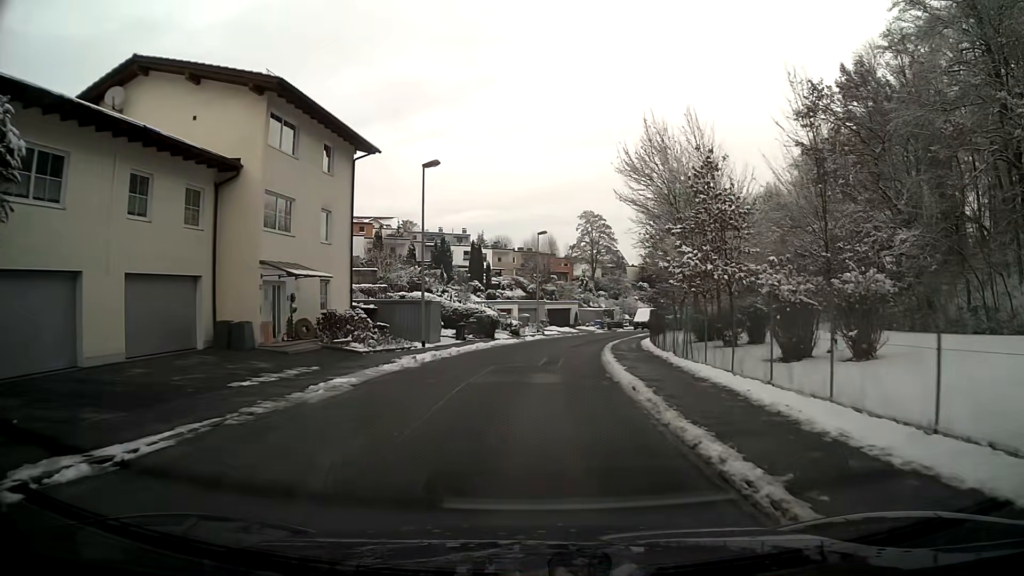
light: Day
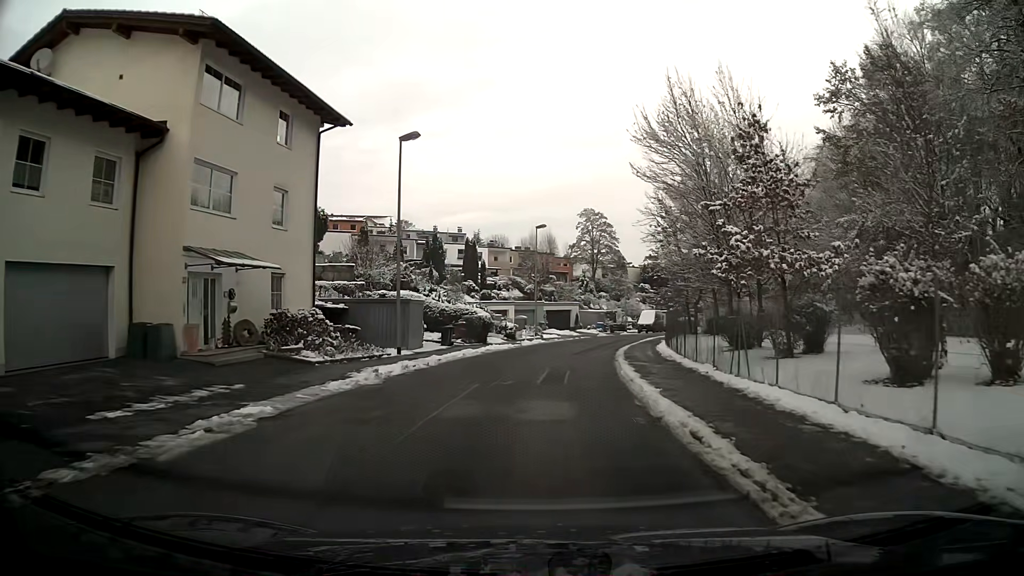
(0.0, +5.0) m; +1°
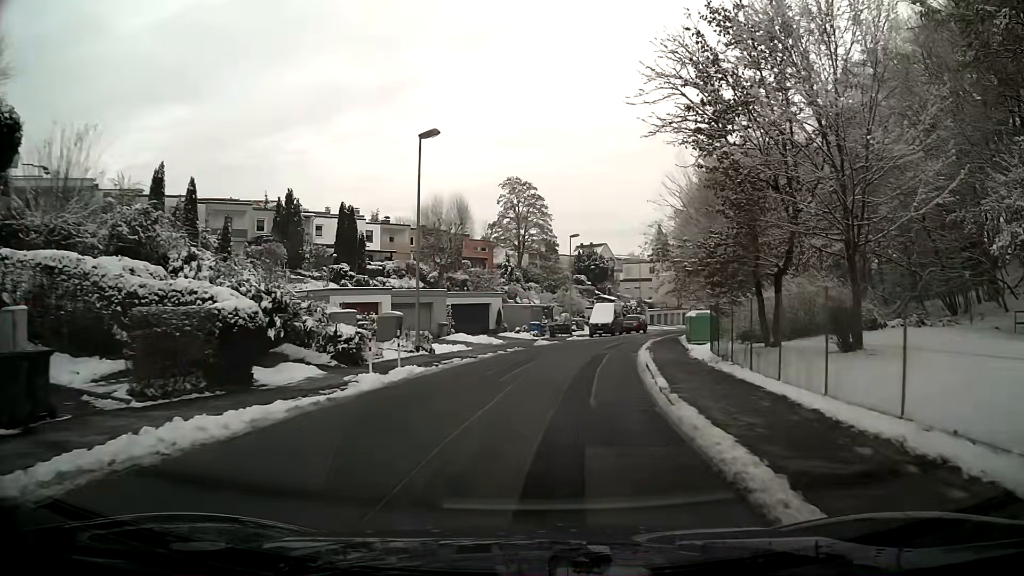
(+1.2, +24.7) m; +7°
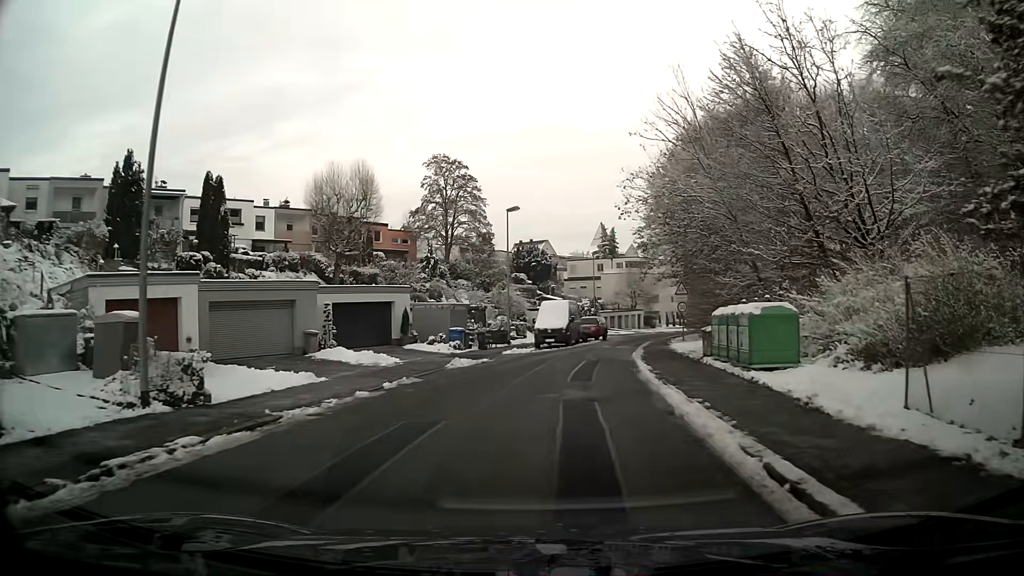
(+0.6, +14.8) m; +5°
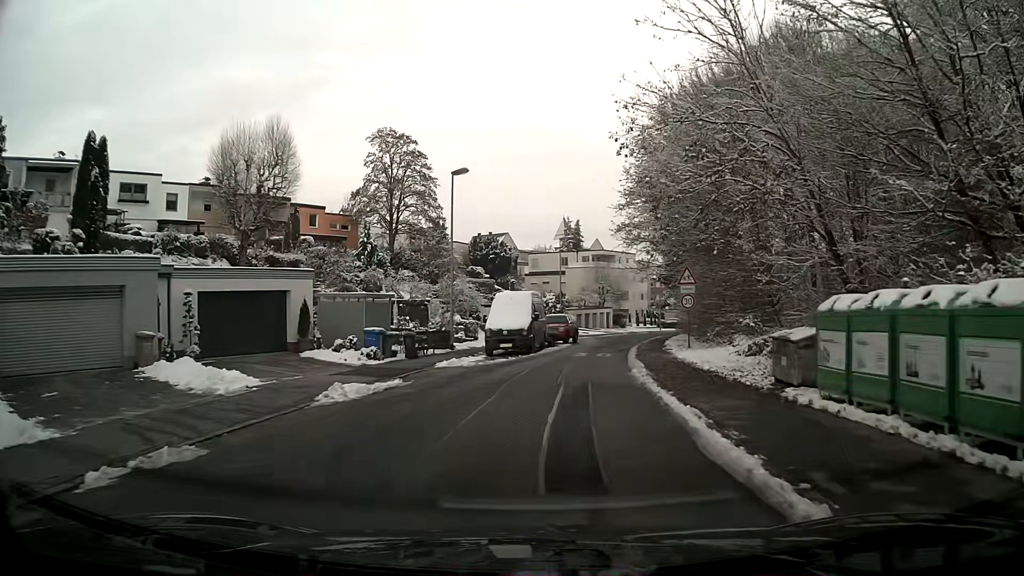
(+0.3, +9.7) m; +3°
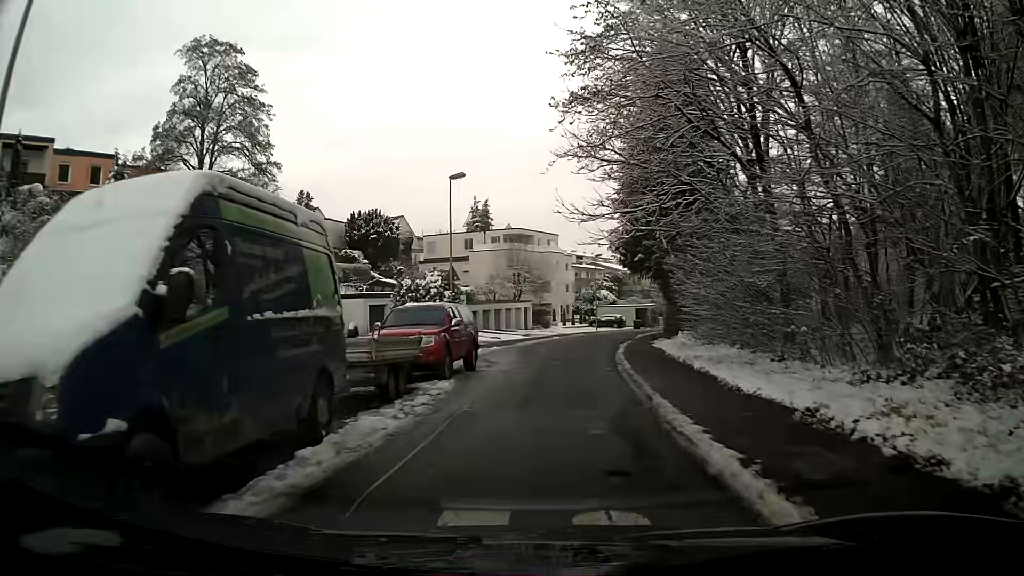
(+1.7, +23.9) m; +7°
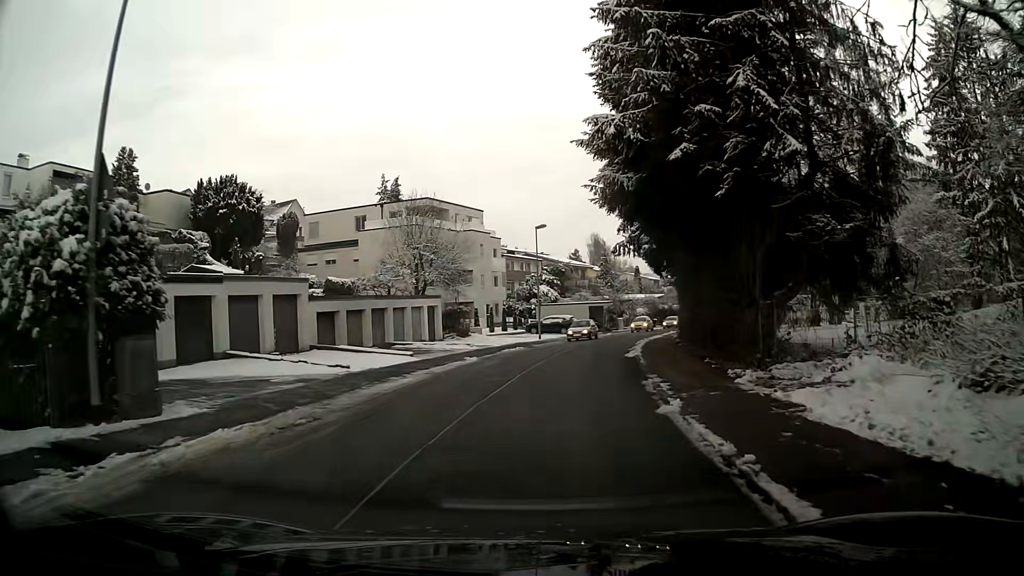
(+1.2, +23.6) m; +6°
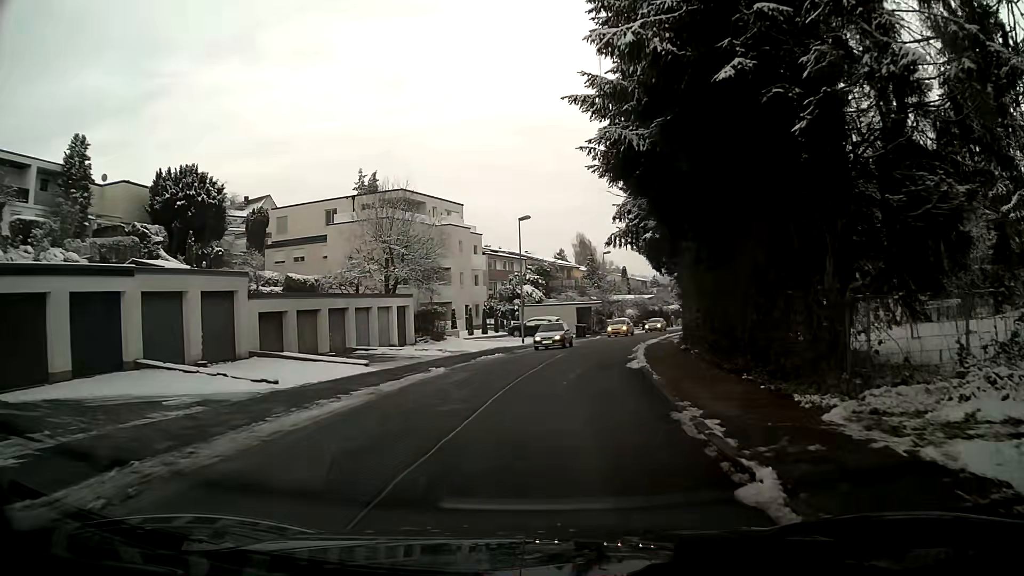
(+0.1, +4.8) m; +1°
(0, +10) (+1, +20) (+3, +30) (+5, +40) (+8, +49) (+11, +59) (+14, +68) (+17, +78) (+21, +87) (+24, +96) m
